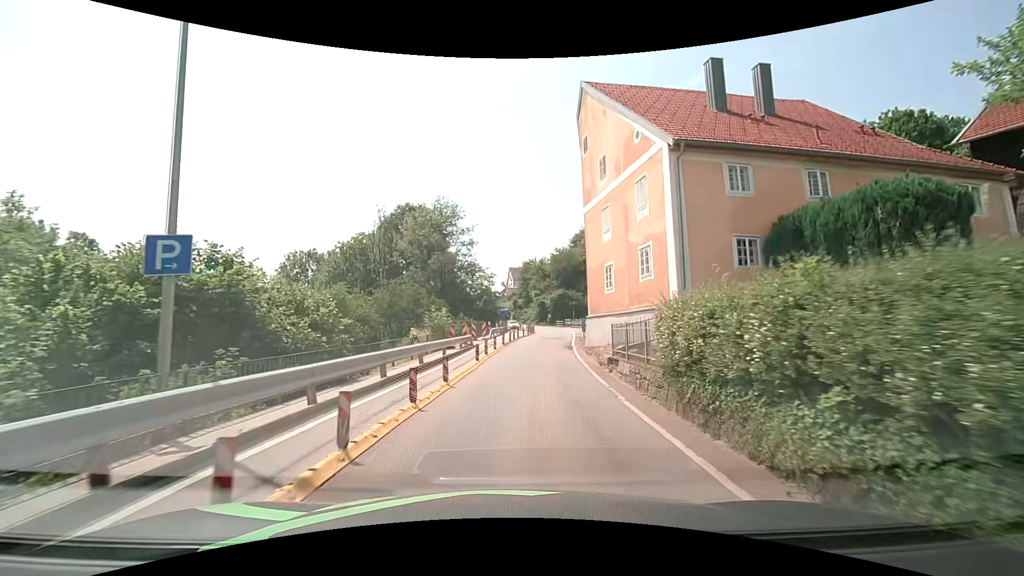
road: secondary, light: Day
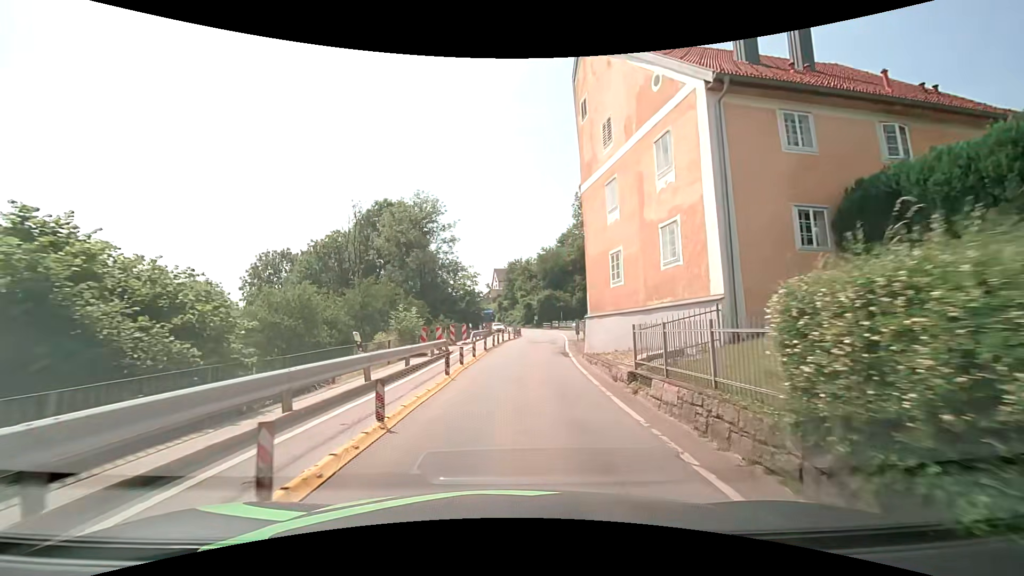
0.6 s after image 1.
(0.0, +4.4) m; +1°
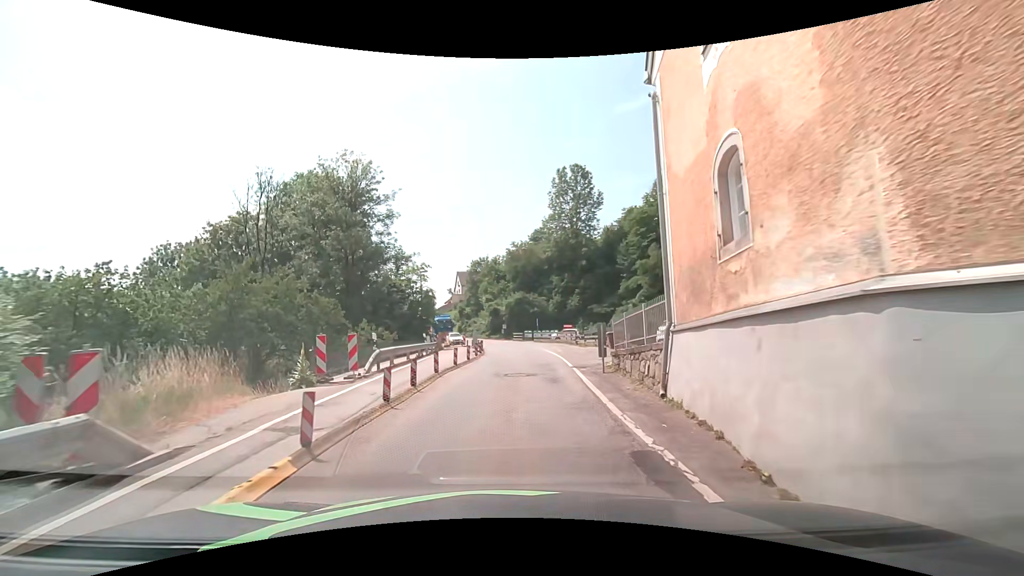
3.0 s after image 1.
(+0.6, +17.5) m; +2°
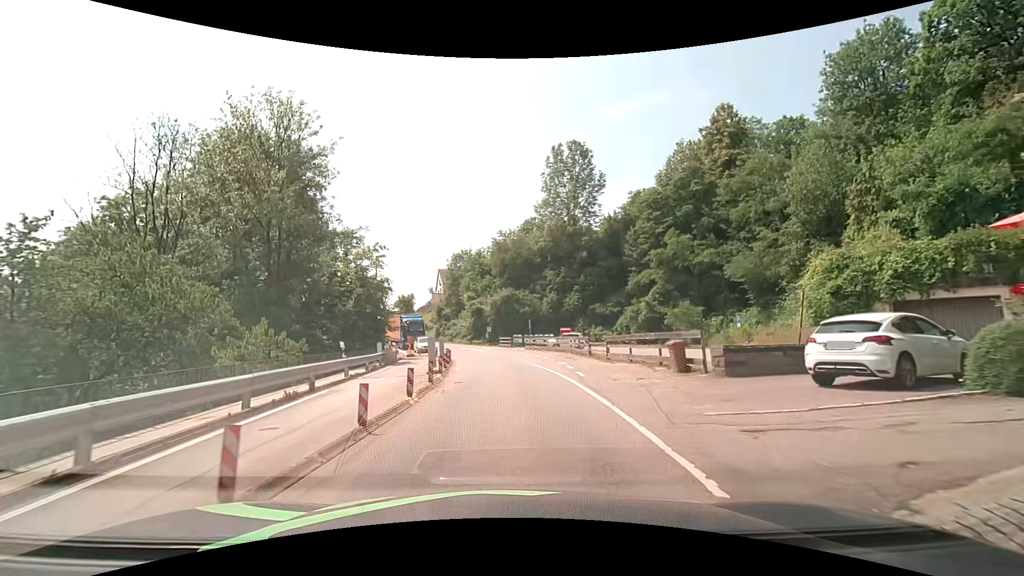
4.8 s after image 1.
(+0.6, +12.9) m; +4°
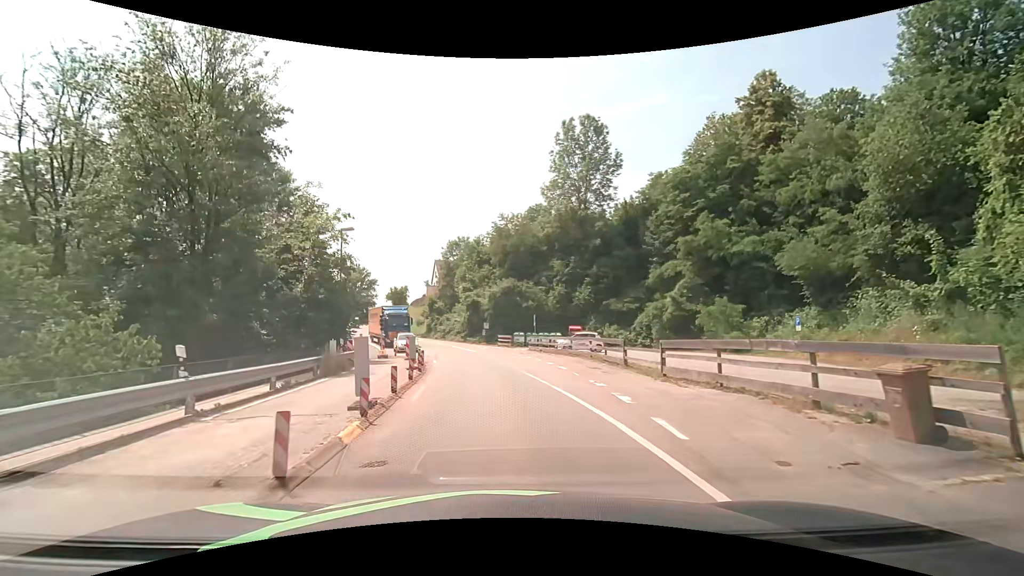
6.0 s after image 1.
(-0.1, +8.7) m; -1°
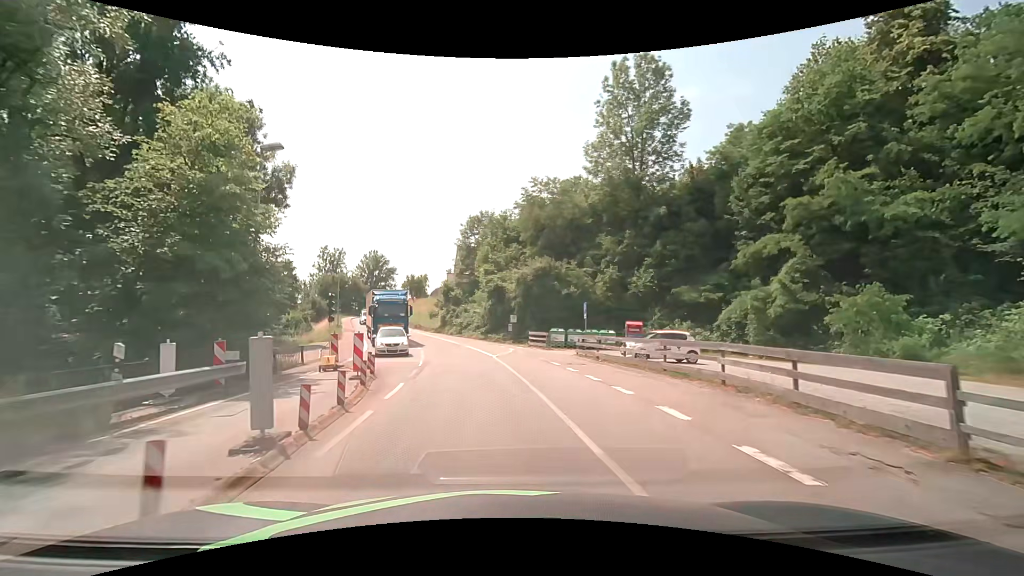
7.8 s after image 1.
(-0.3, +13.8) m; -3°
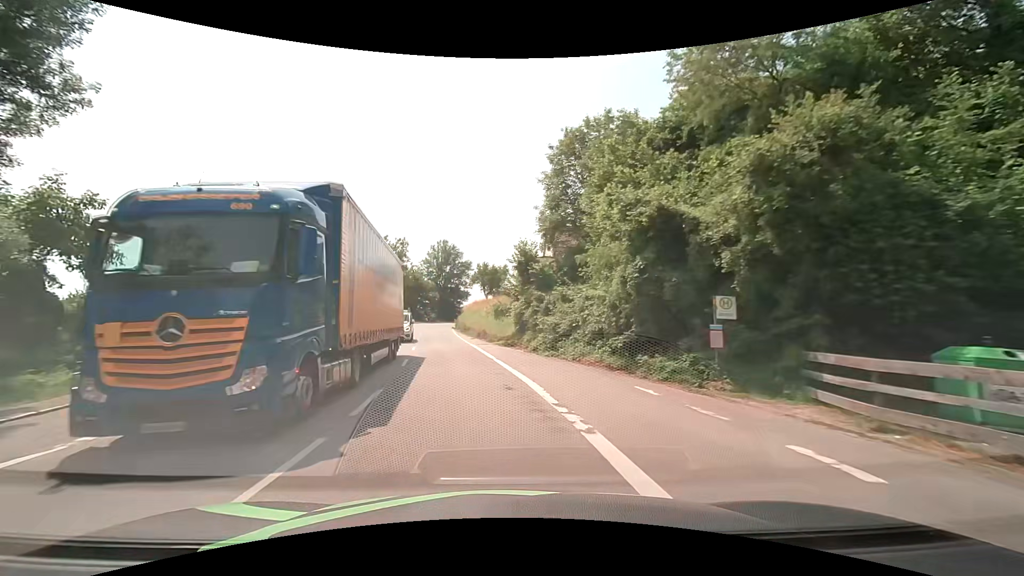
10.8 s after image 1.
(-2.5, +29.8) m; -10°
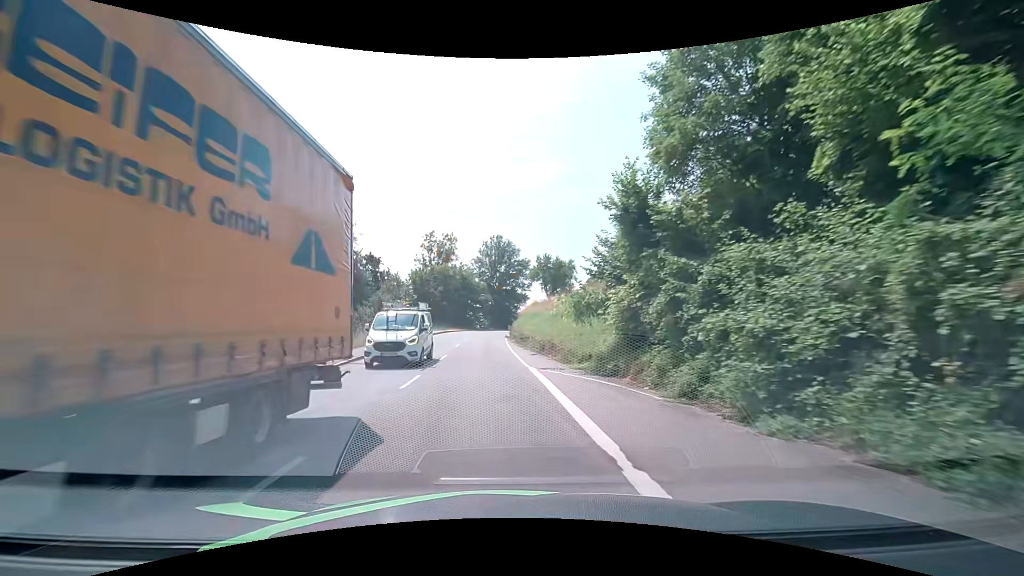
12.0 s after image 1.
(-1.0, +14.8) m; -7°
(0, +10) (-1, +20) (-2, +30) (-2, +40) (-2, +50) (-1, +60) (0, +70) (+3, +79) (+7, +88) (+12, +97) m
